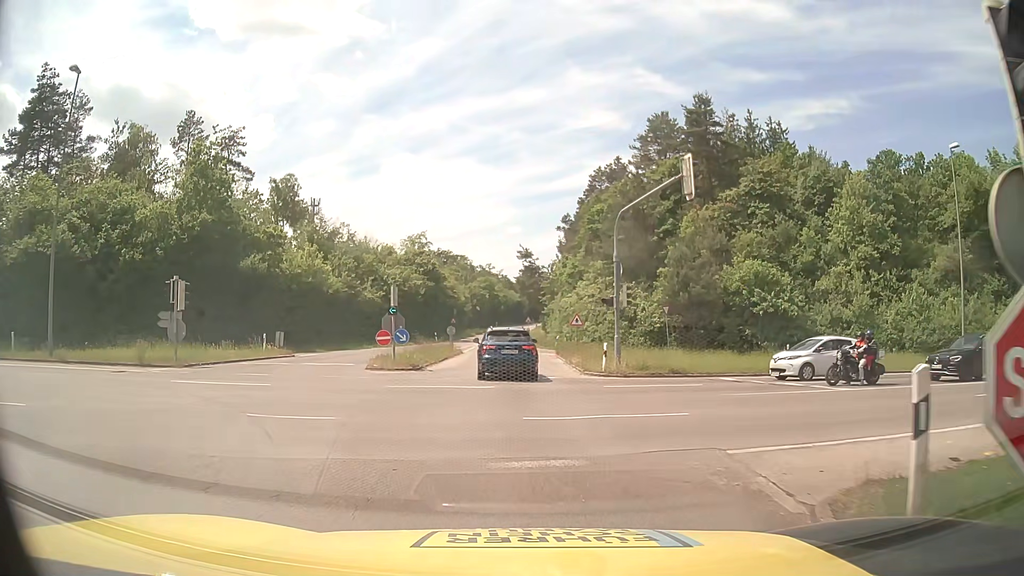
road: motorway_link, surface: asphalt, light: Day
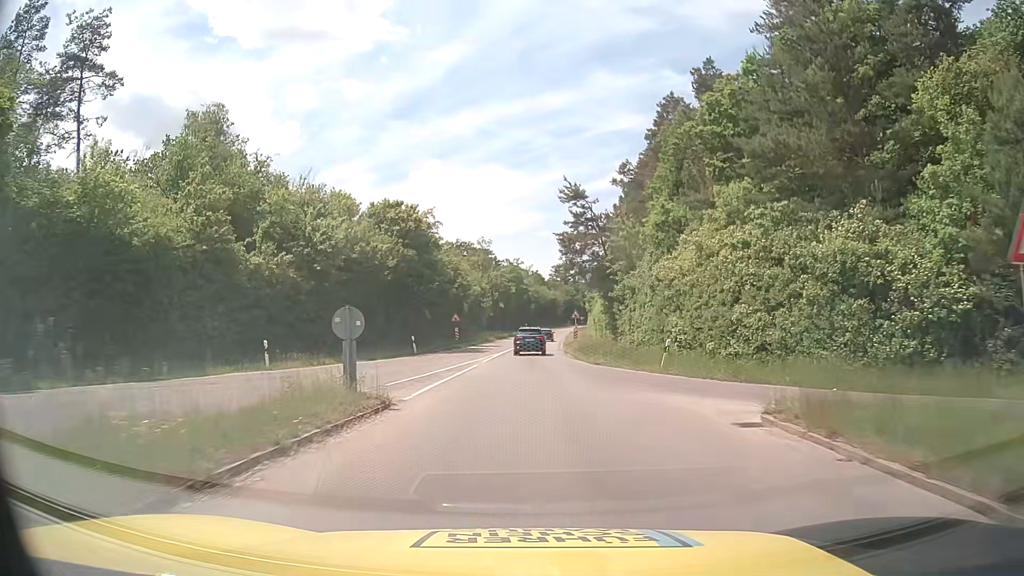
(-1.1, +34.2) m; -2°
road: tertiary
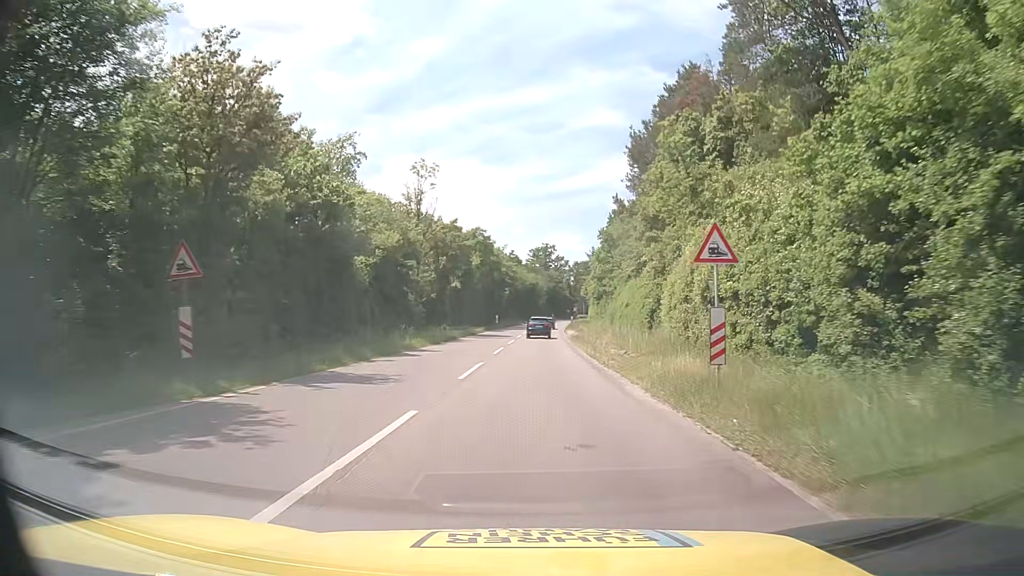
(+0.1, +43.6) m; +2°
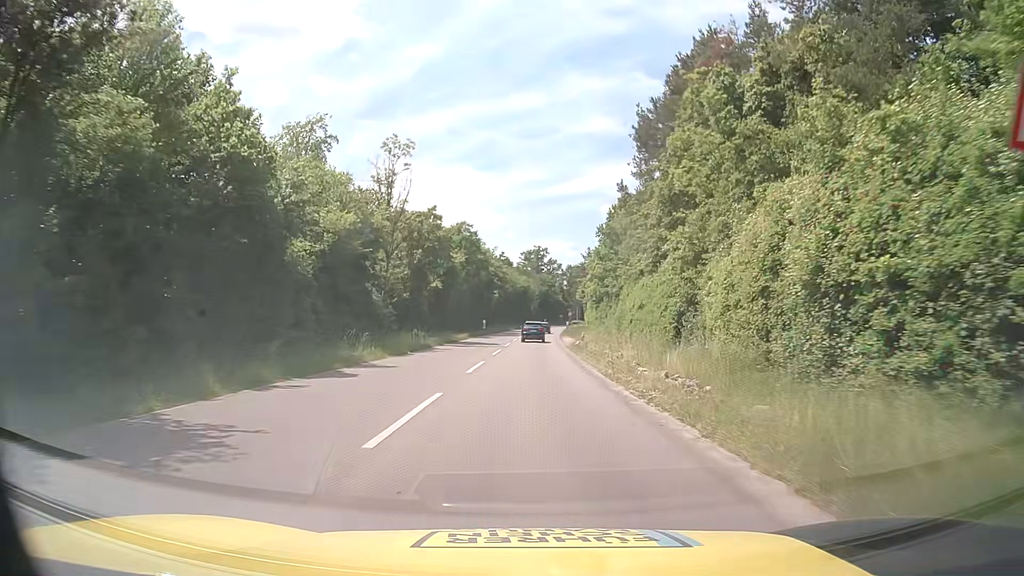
(+0.1, +8.7) m; +1°
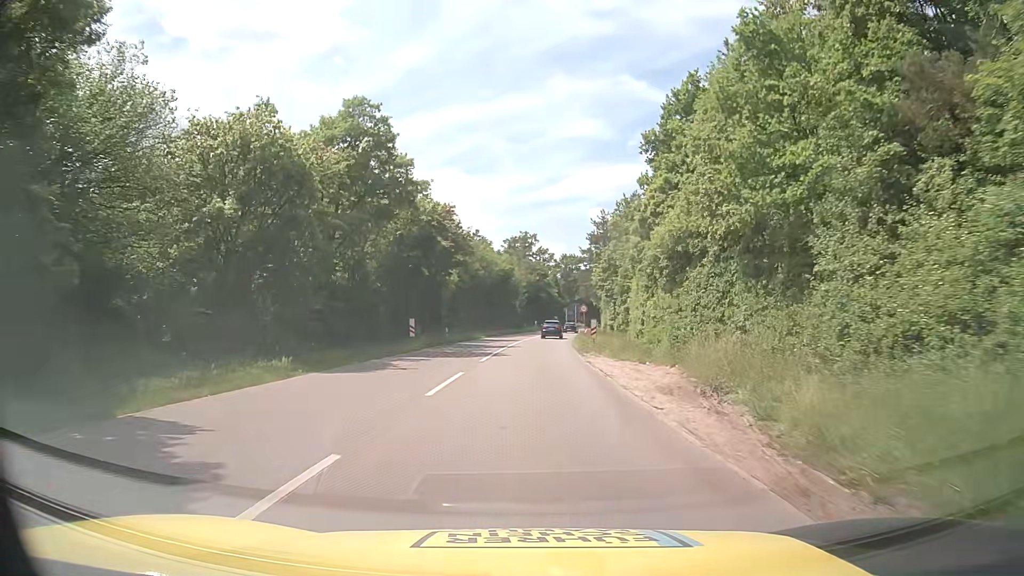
(+0.6, +42.8) m; +1°
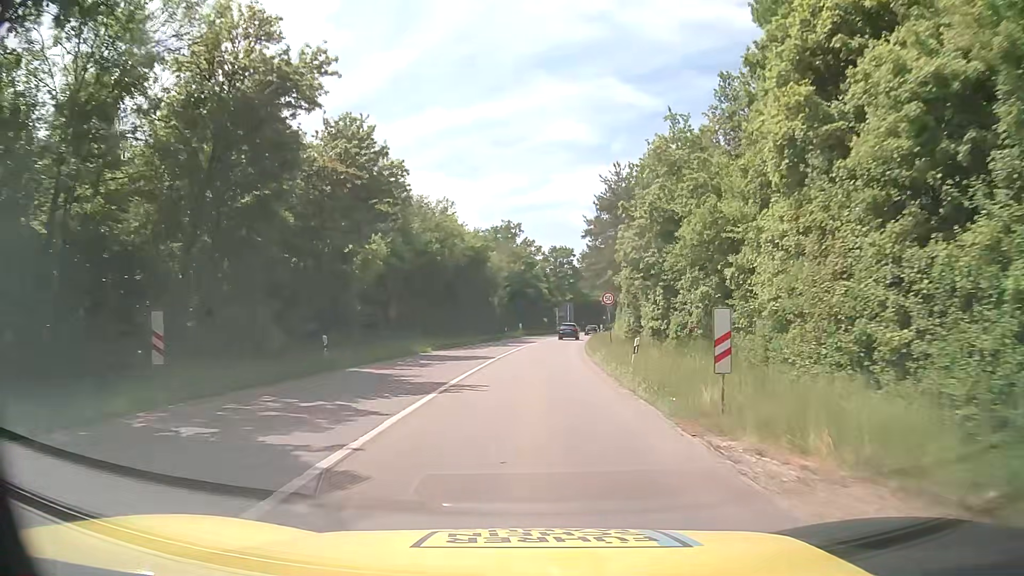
(+0.3, +25.3) m; +1°
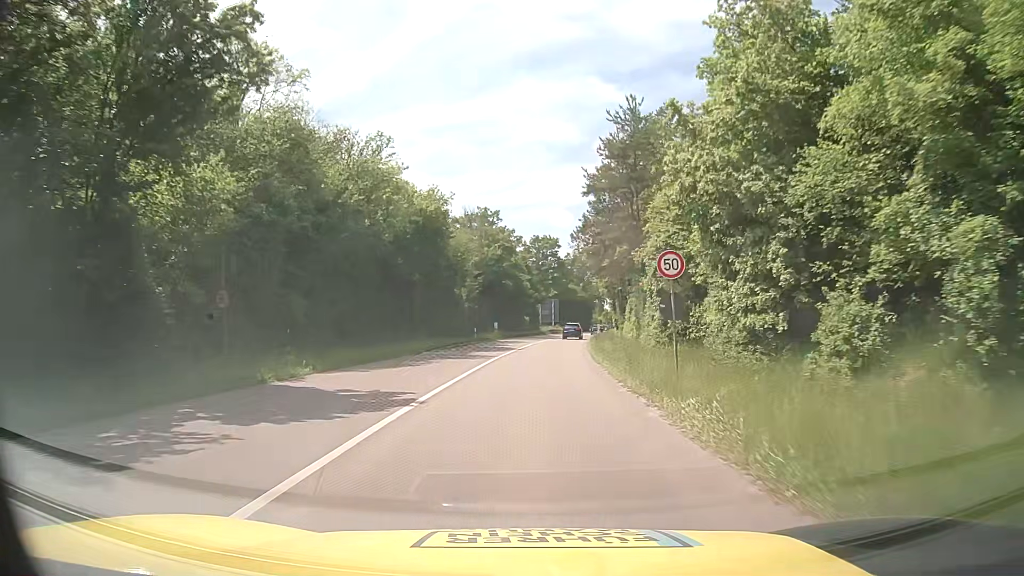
(+0.3, +16.9) m; +2°
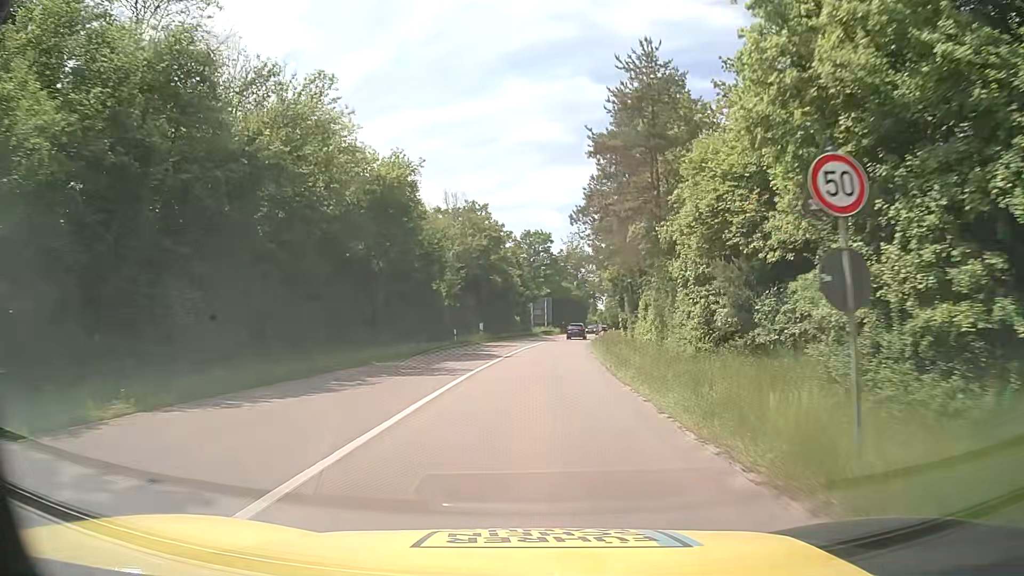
(0.0, +8.4) m; +1°
(0, +10) (0, +20) (+1, +30) (+1, +40) (+2, +50) (+3, +60) (+4, +70) (+6, +80) (+8, +90) (+10, +99) m
